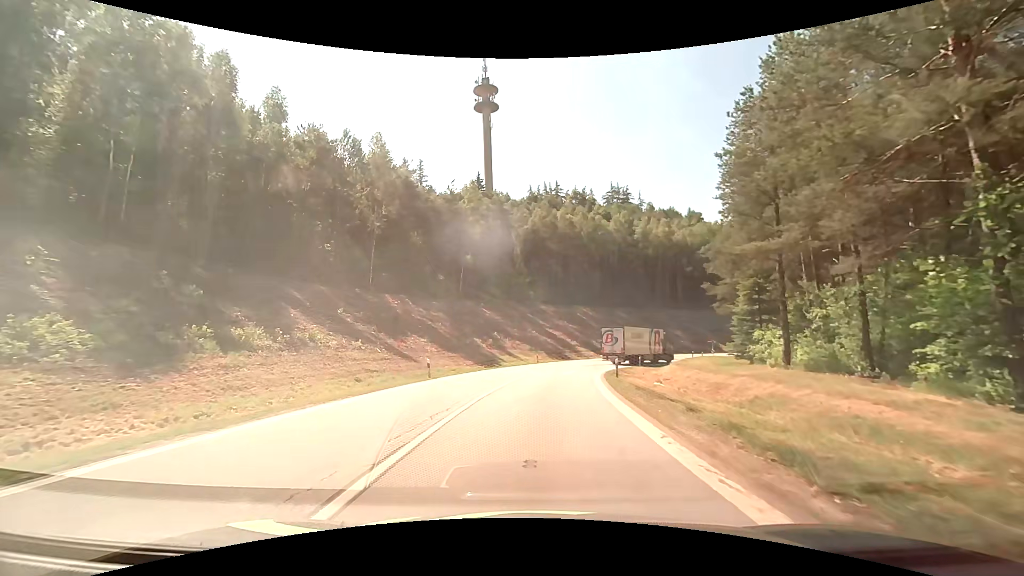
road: motorway_link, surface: asphalt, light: Day
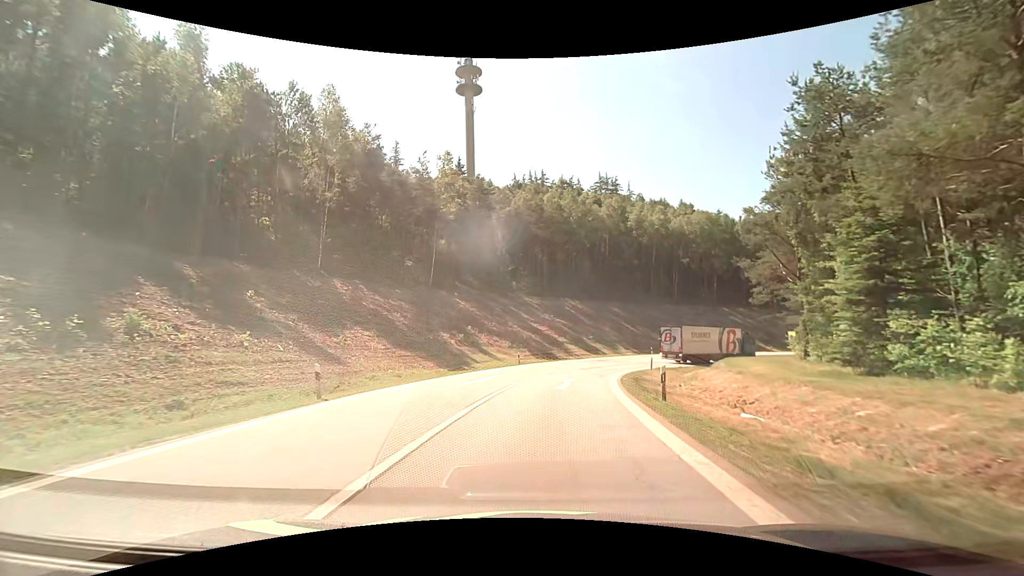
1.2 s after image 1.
(+0.1, +11.8) m; +2°
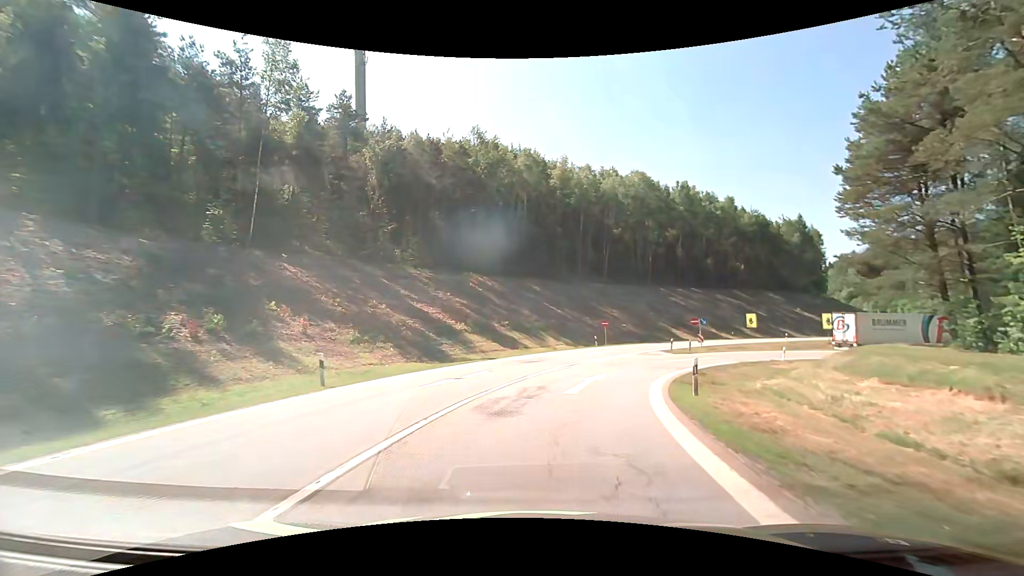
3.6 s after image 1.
(+2.1, +26.3) m; +9°
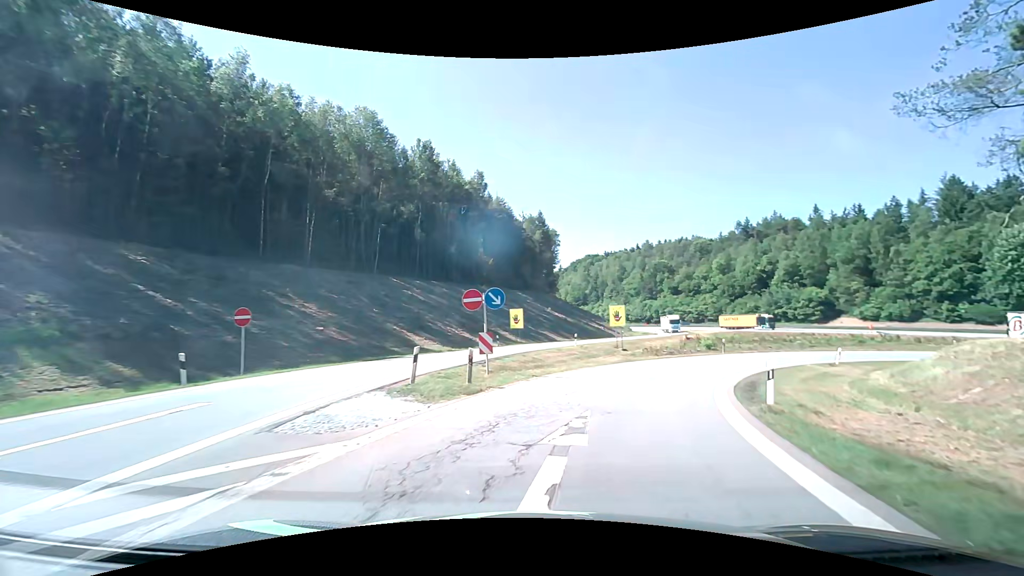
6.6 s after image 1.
(+7.2, +30.1) m; +31°
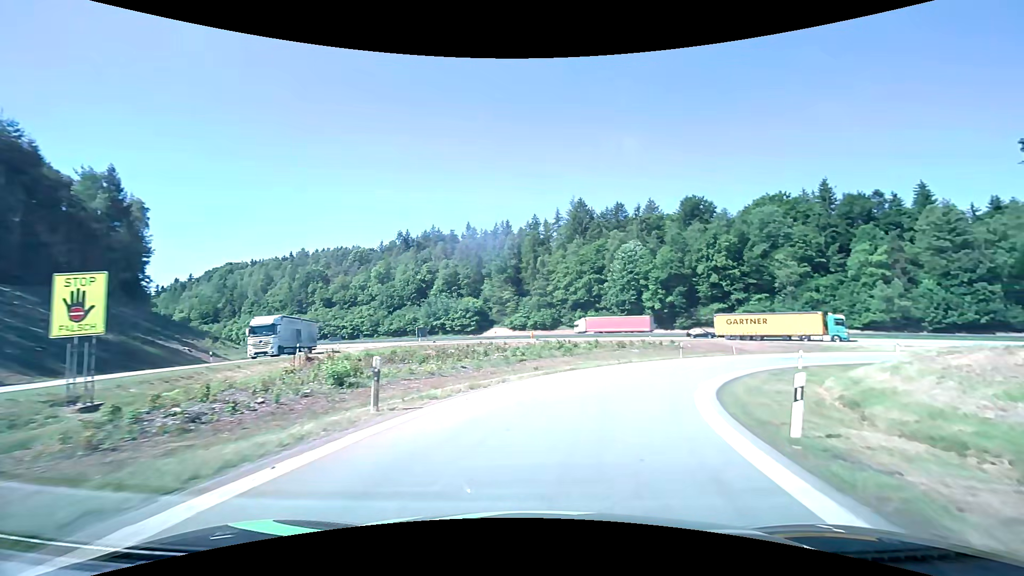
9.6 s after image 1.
(+9.0, +28.1) m; +37°
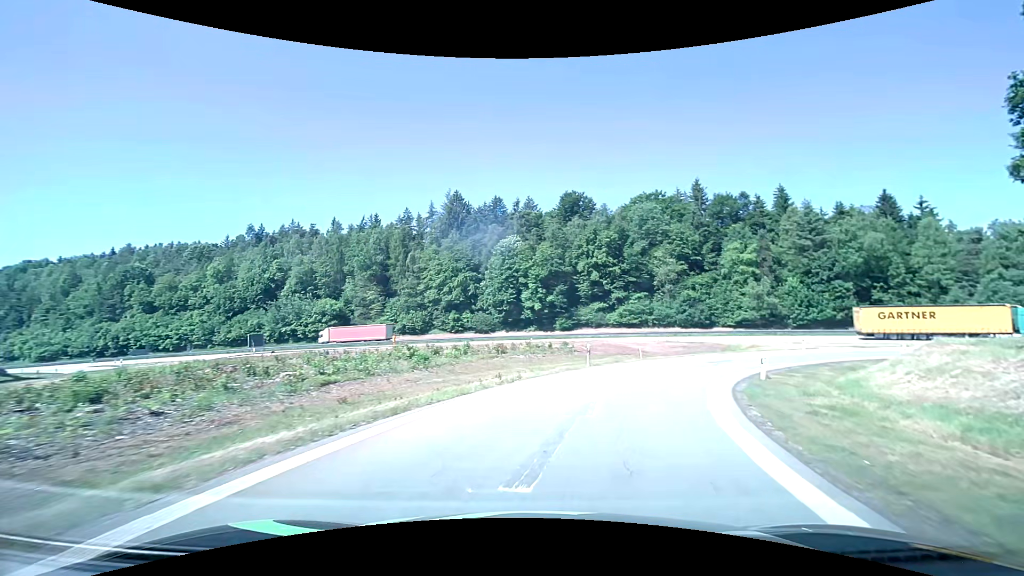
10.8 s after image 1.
(+1.6, +12.7) m; +14°
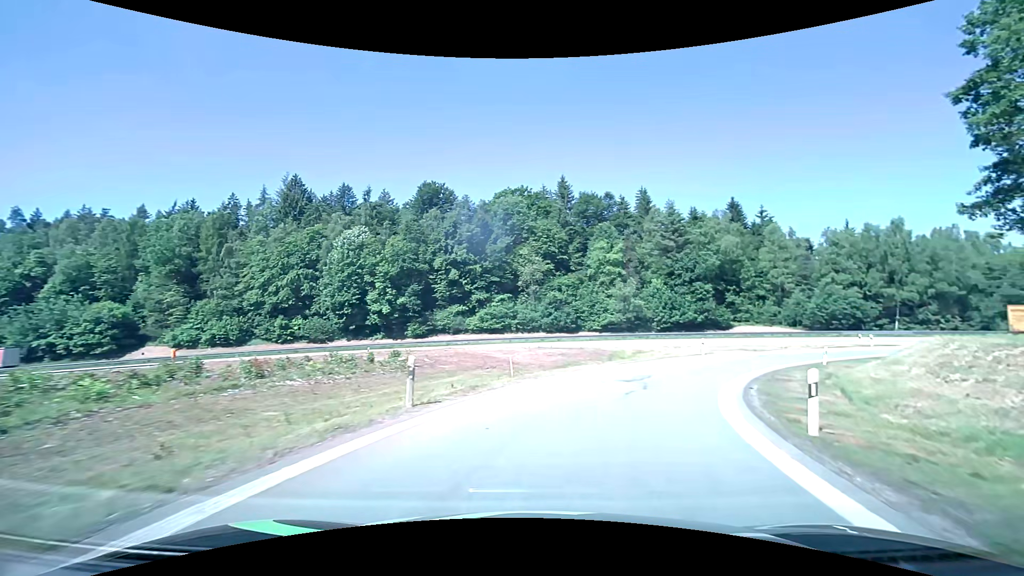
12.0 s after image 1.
(+1.7, +13.1) m; +15°
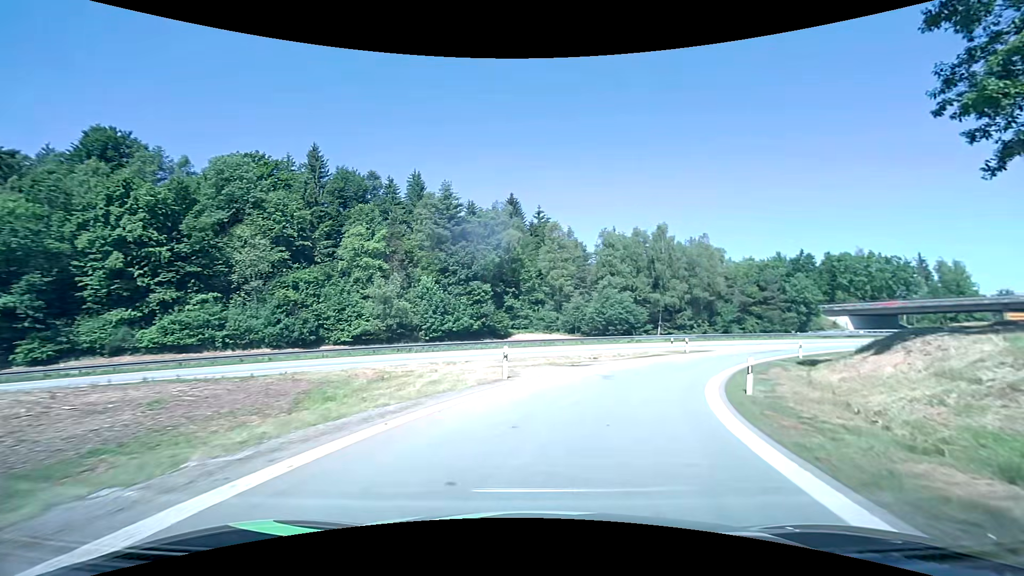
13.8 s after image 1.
(+4.6, +19.5) m; +26°
(+1, +10) (+4, +19) (+9, +28) (+15, +36) (+22, +43) (+30, +49) (+39, +54) (+47, +59) (+56, +63) (+66, +67) m
